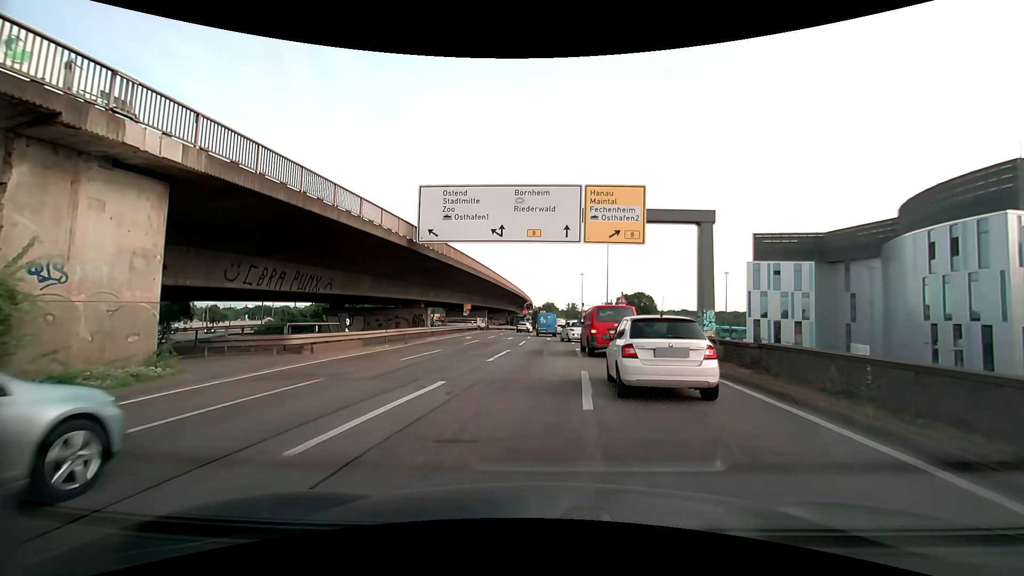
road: motorway_link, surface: asphalt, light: Day
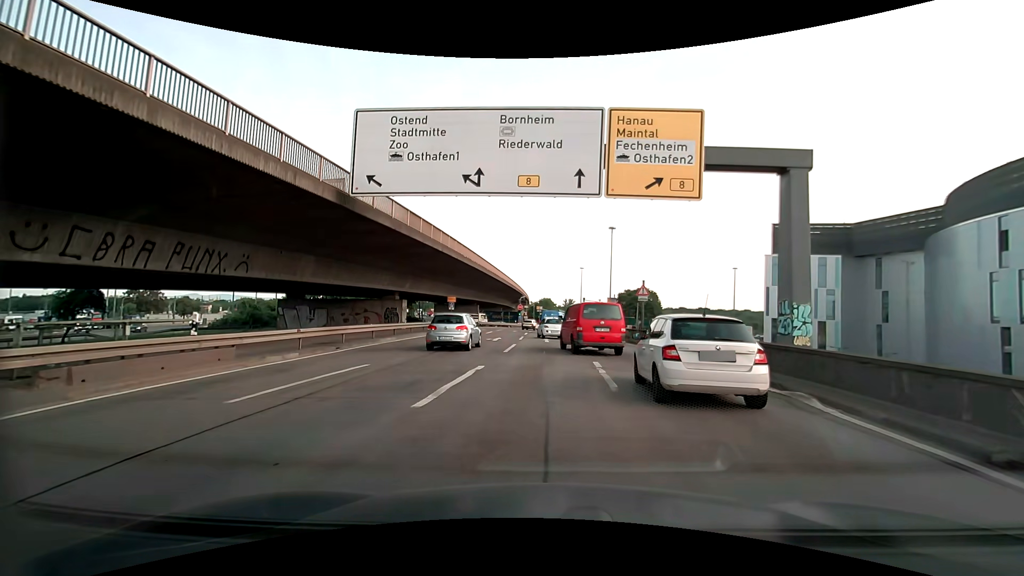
(-0.1, +9.6) m; 0°
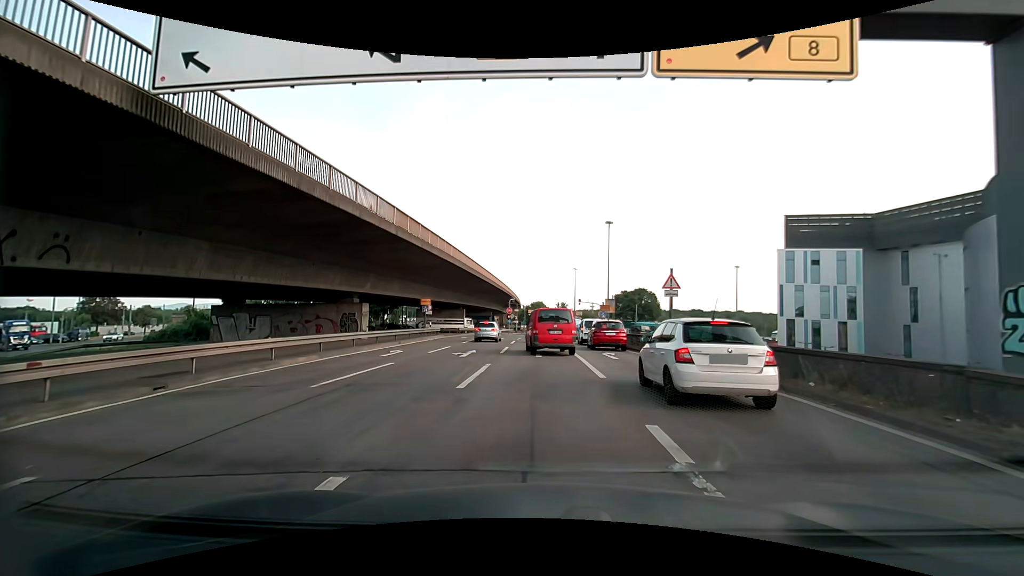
(+0.2, +9.0) m; +1°
(0, +10) (0, +20) (0, +30) (0, +40) (+2, +50) (+4, +60) (+6, +69) (+10, +79) (+14, +88) (+19, +96) m
